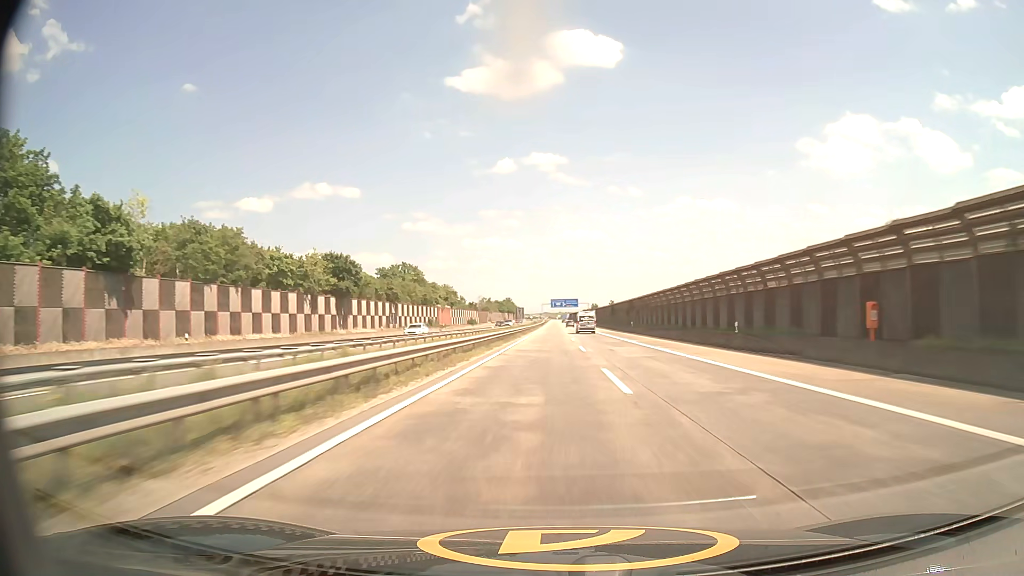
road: motorway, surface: asphalt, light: Day
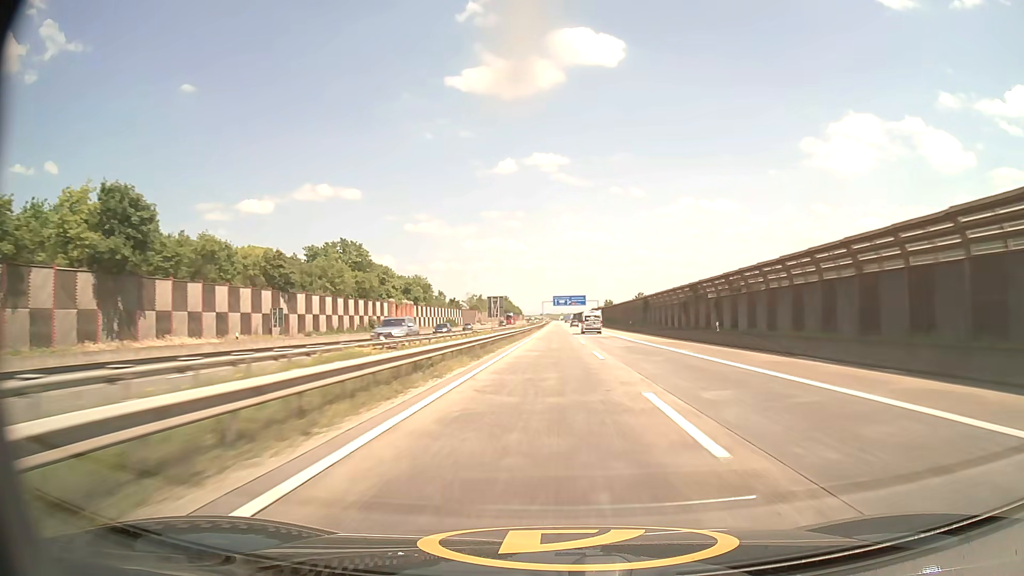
(-0.2, +43.1) m; 0°
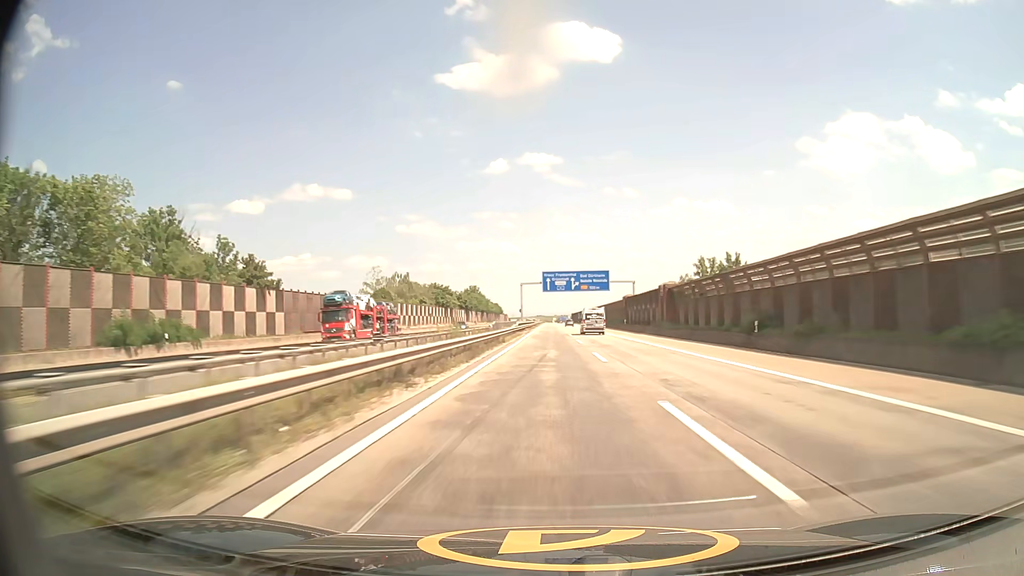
(+0.7, +109.4) m; +1°
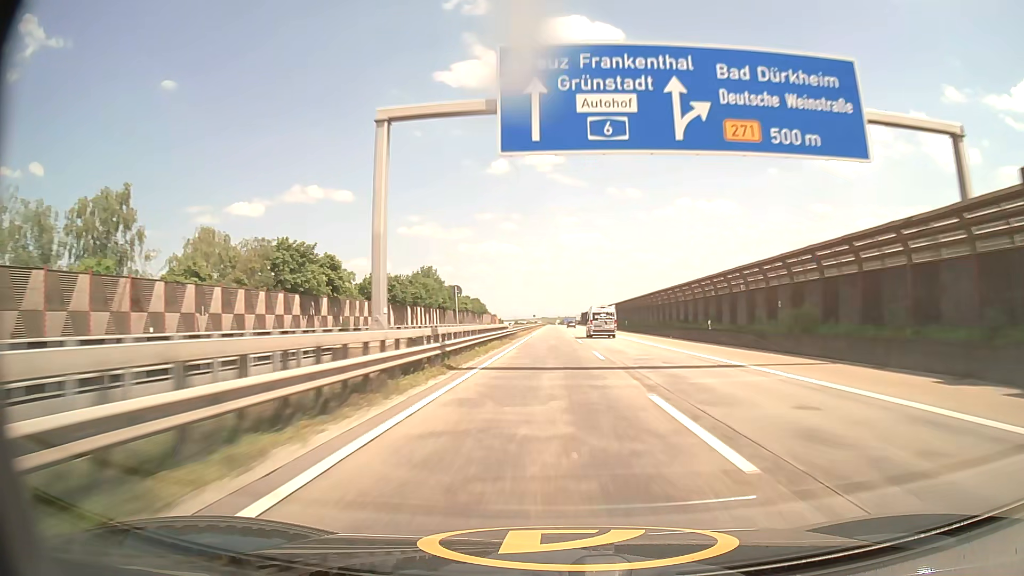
(-0.2, +88.0) m; 0°
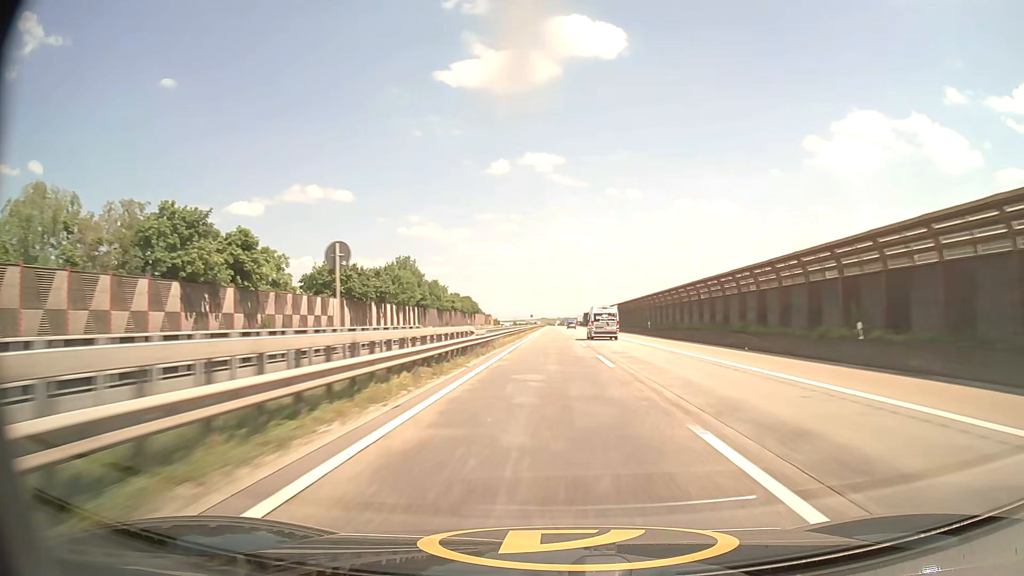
(0.0, +21.9) m; 0°
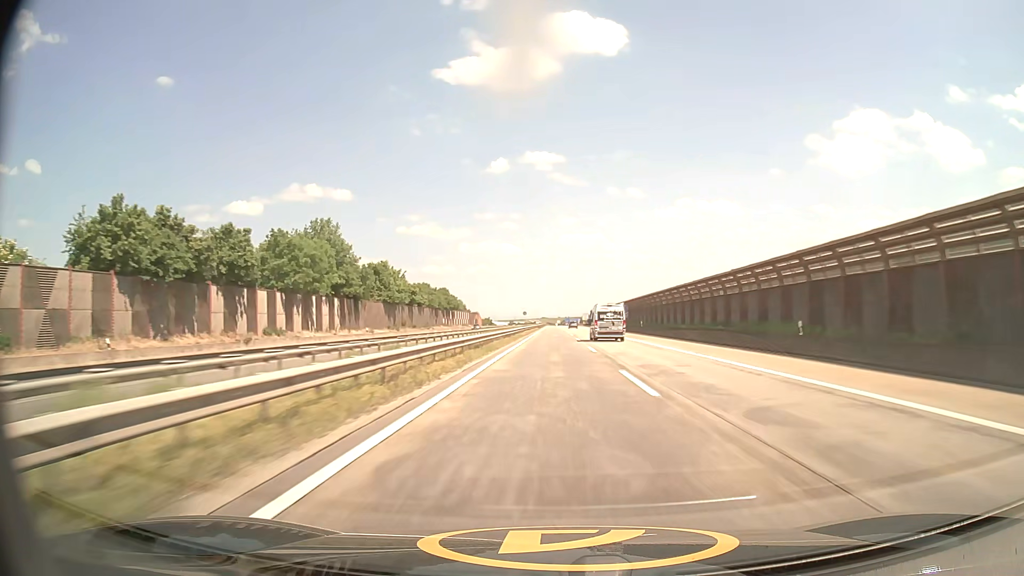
(0.0, +43.8) m; 0°
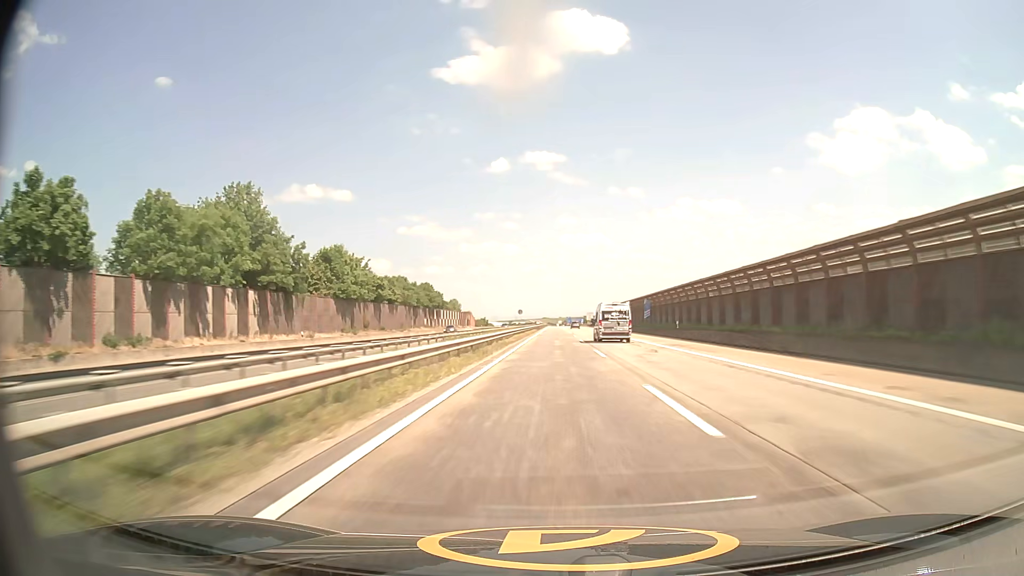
(0.0, +21.9) m; 0°
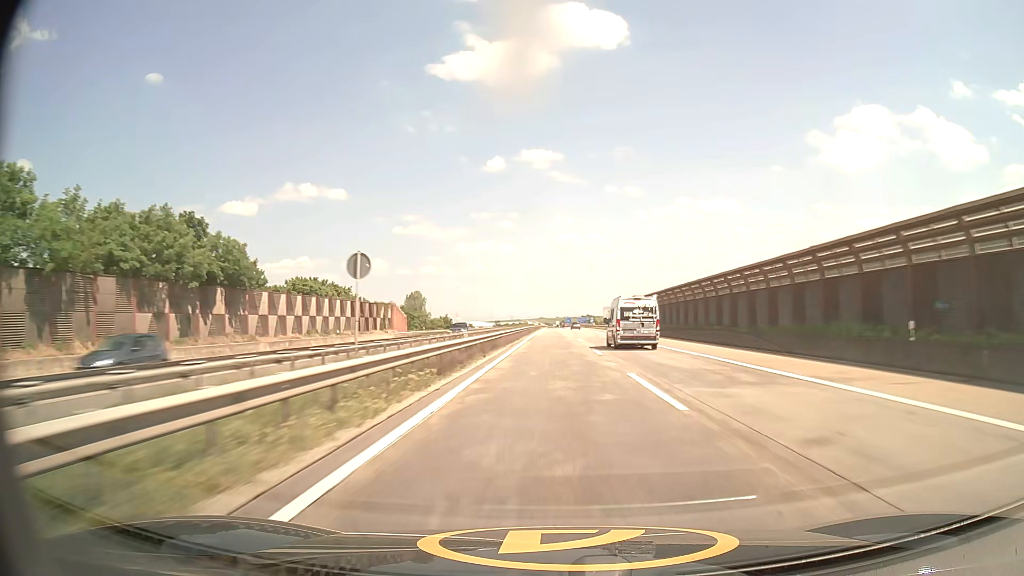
(+0.1, +87.4) m; 0°
(0, +10) (0, +20) (0, +30) (0, +40) (0, +50) (0, +60) (0, +70) (0, +80) (0, +90) (0, +100) m
